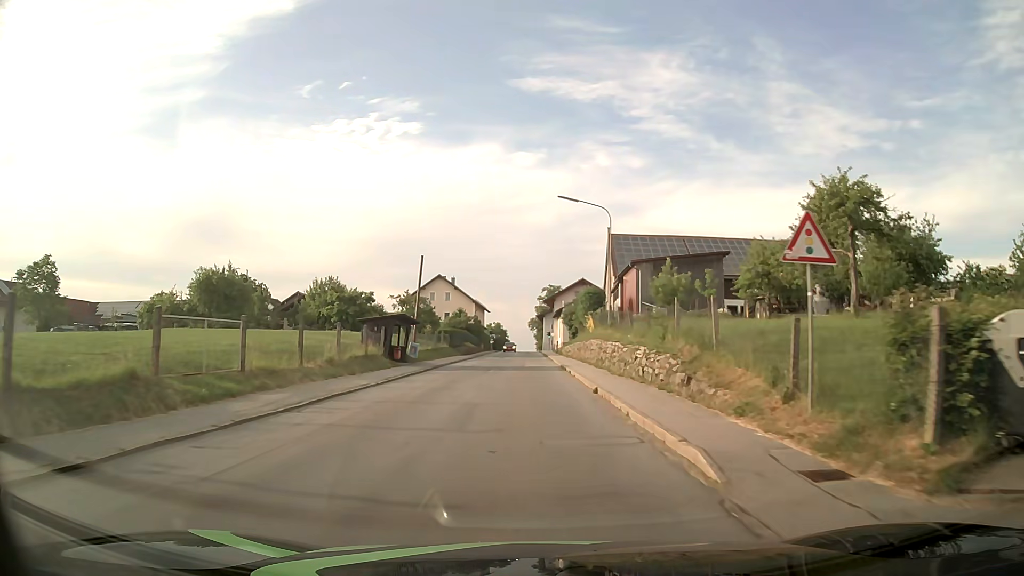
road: tertiary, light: Day
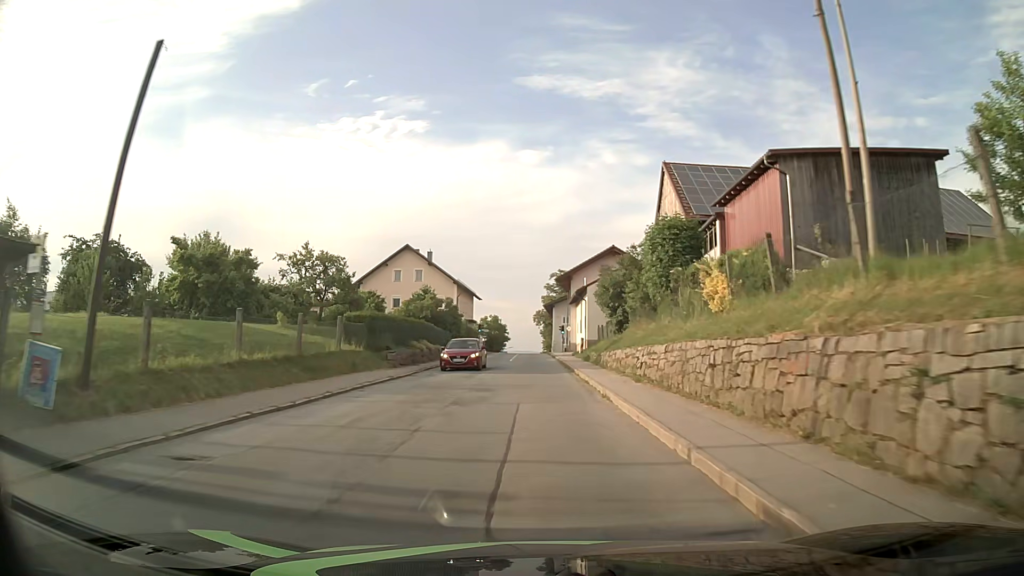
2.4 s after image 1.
(0.0, +31.7) m; 0°
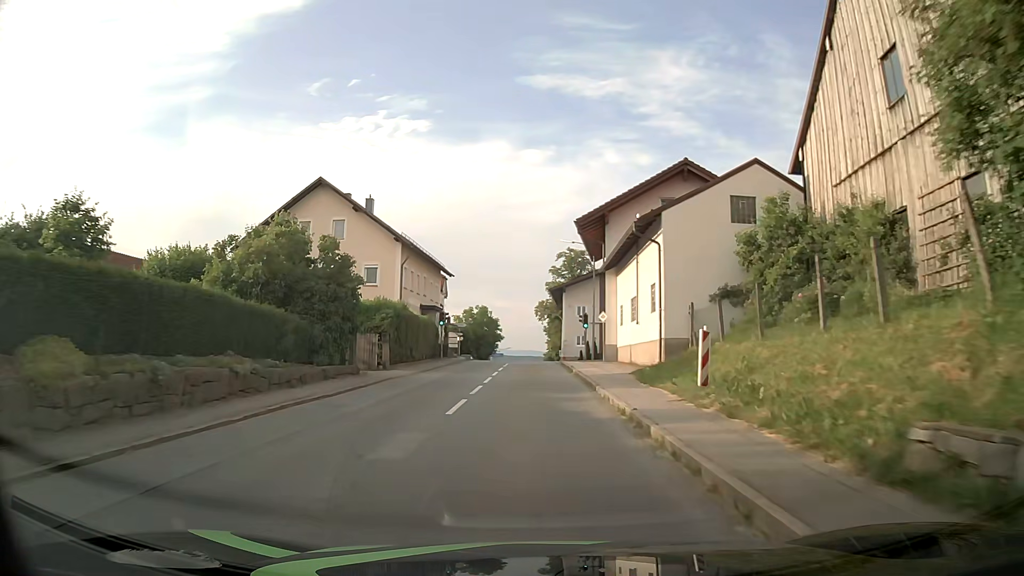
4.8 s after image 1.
(0.0, +31.9) m; -1°
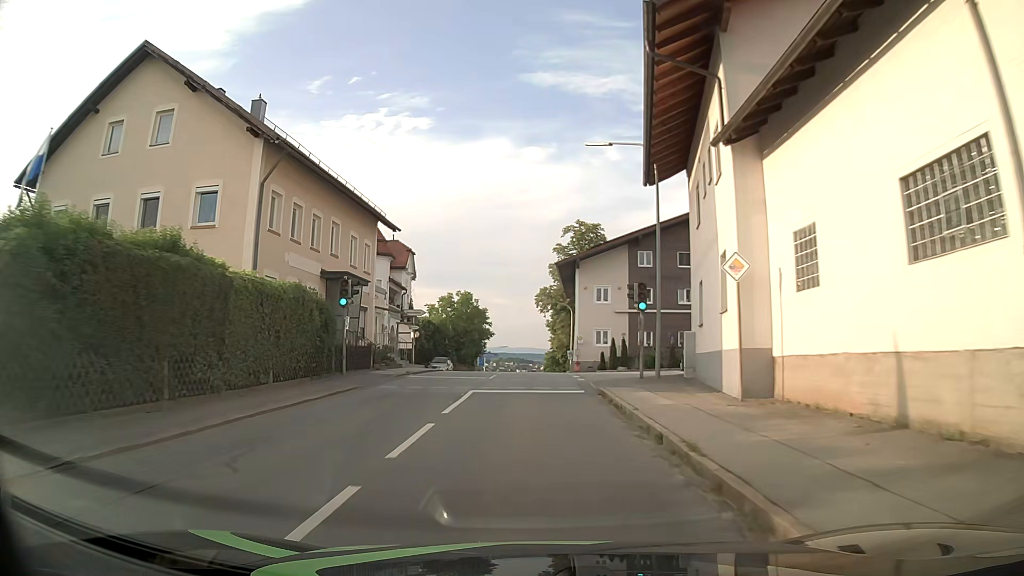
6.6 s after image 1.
(+0.2, +22.8) m; 0°
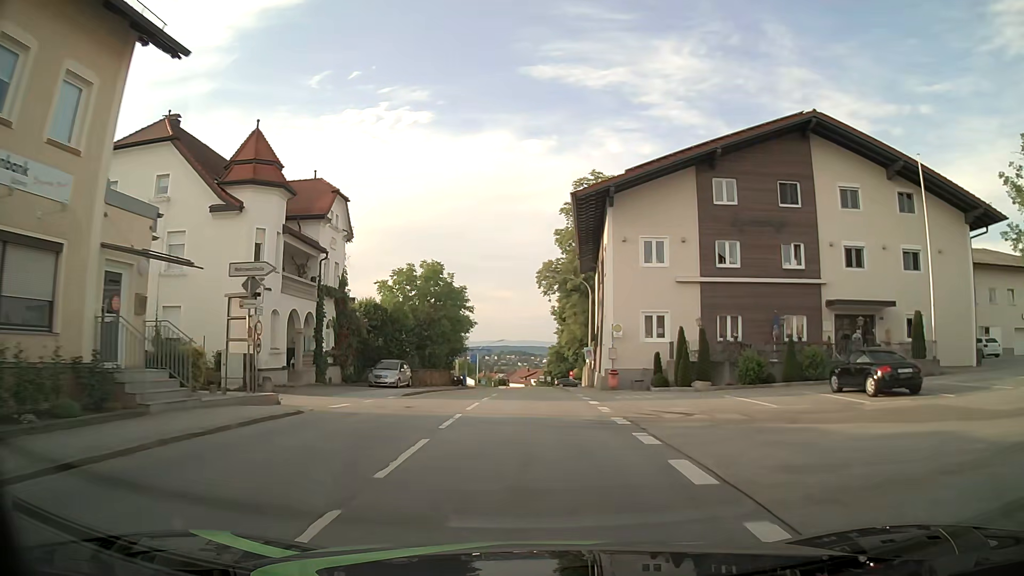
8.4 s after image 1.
(0.0, +22.3) m; 0°
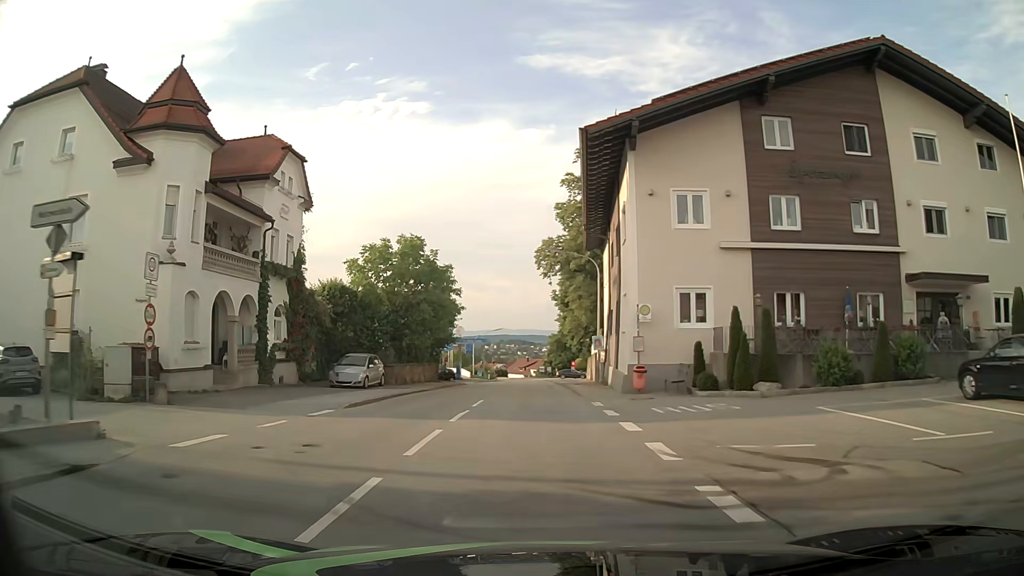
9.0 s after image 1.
(0.0, +7.4) m; 0°
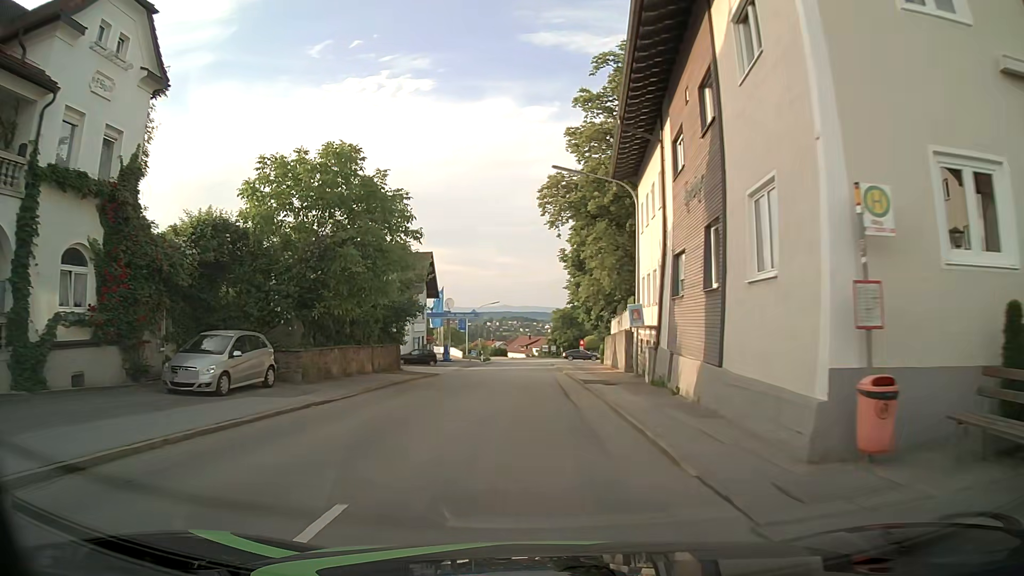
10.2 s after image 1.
(-0.1, +15.0) m; -1°
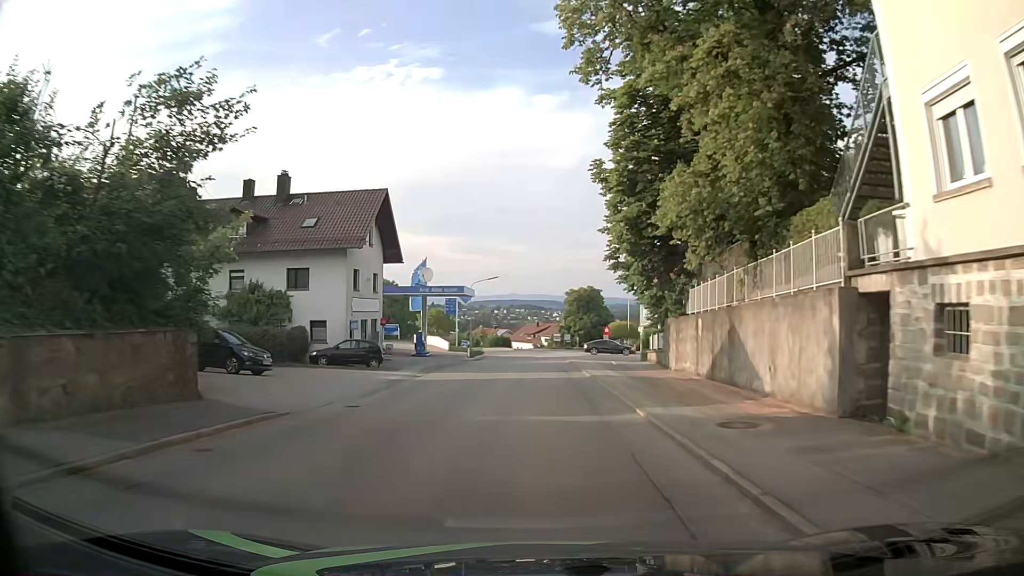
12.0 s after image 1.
(-0.2, +23.0) m; -1°
(0, +10) (0, +20) (0, +30) (0, +40) (0, +50) (0, +60) (0, +70) (0, +80) (-2, +90) (-5, +99) m
